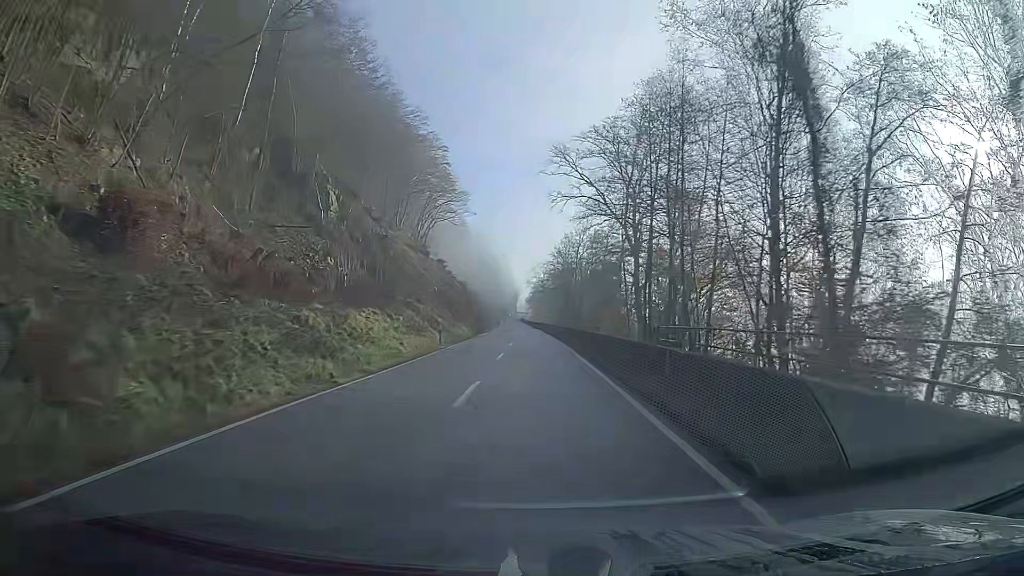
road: secondary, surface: asphalt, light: Day
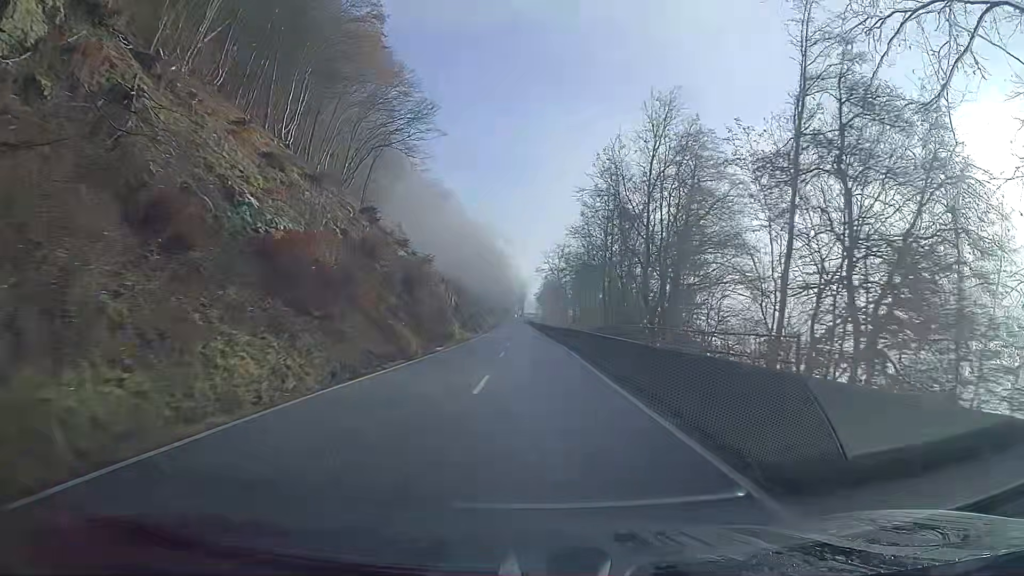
(-0.3, +46.2) m; -1°
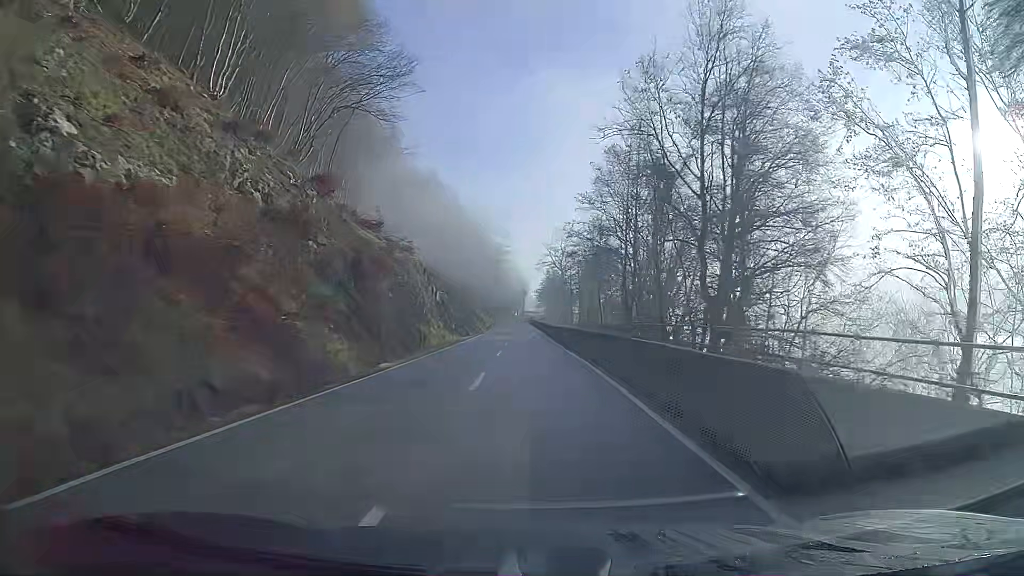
(0.0, +11.6) m; 0°
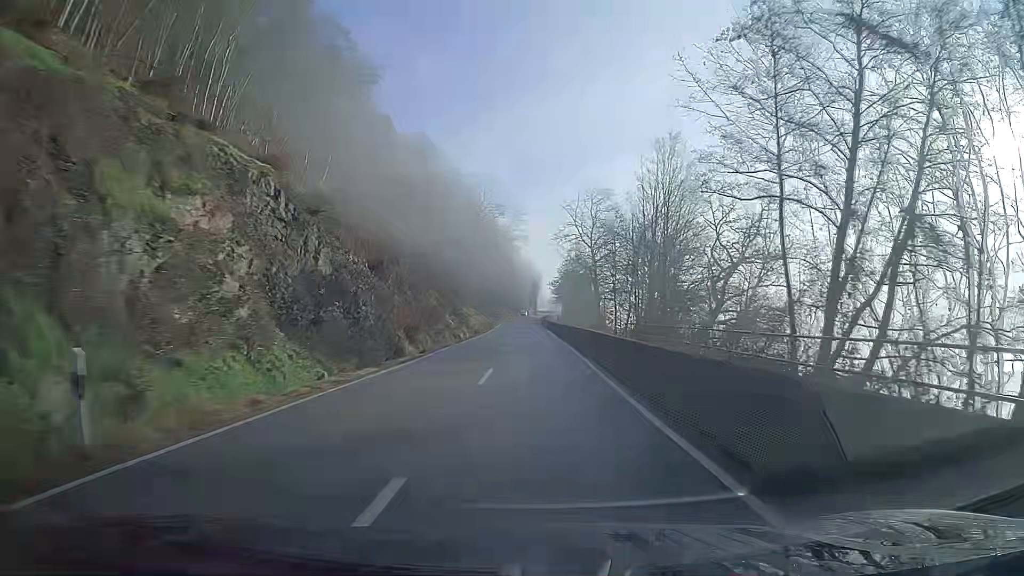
(-0.3, +35.1) m; -1°
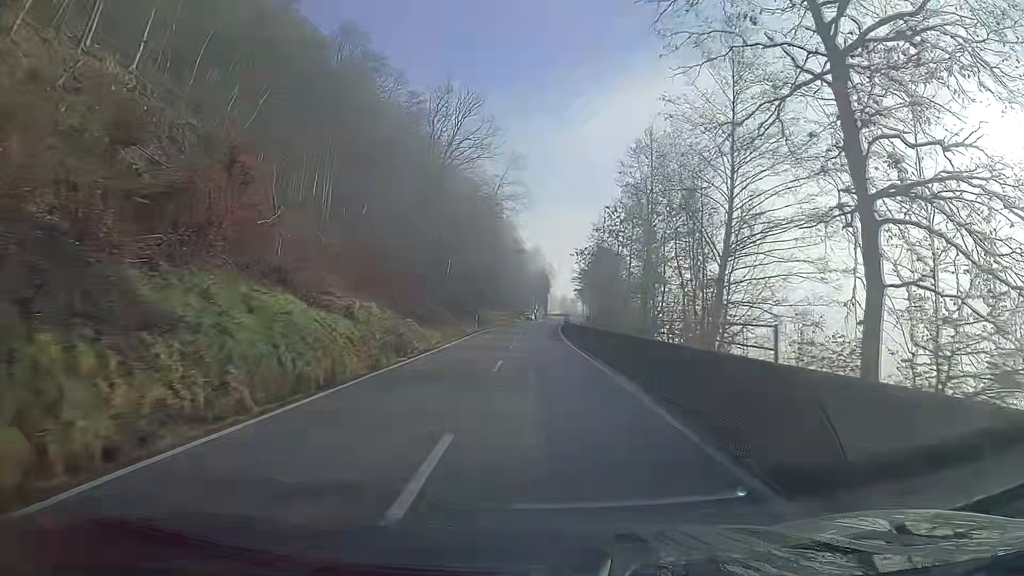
(-0.3, +57.9) m; -1°
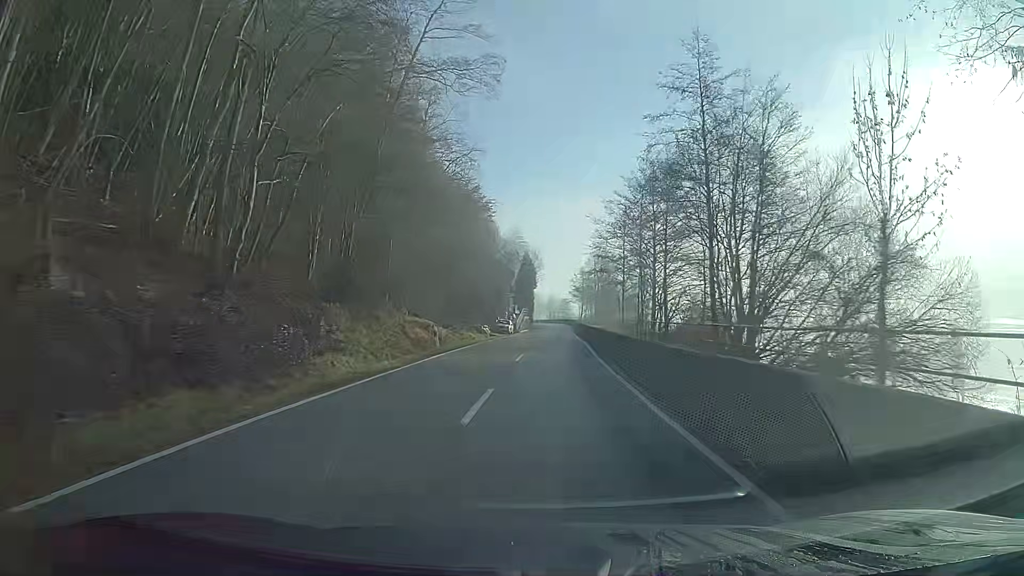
(+0.6, +55.2) m; +2°
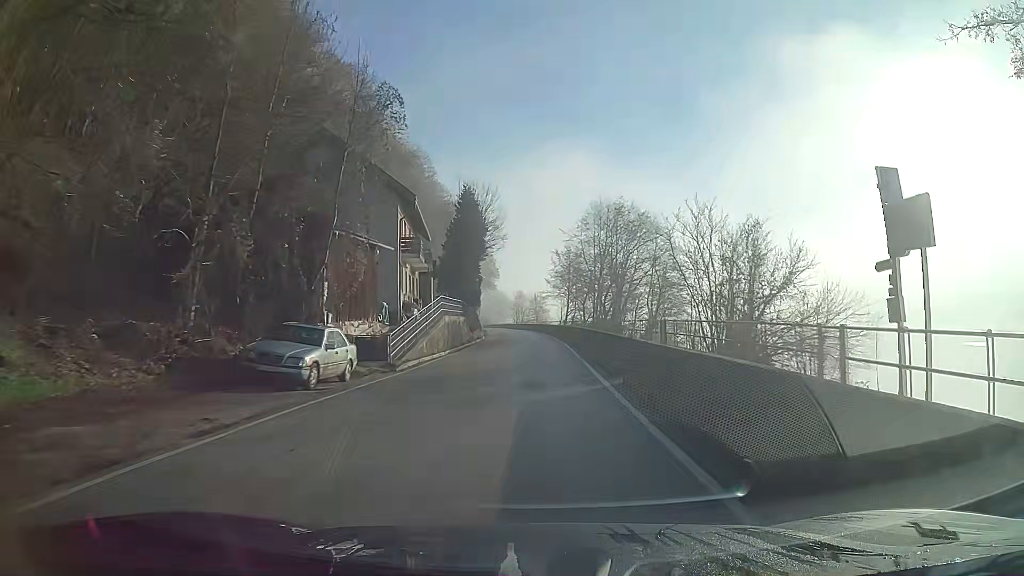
(+1.3, +53.3) m; +2°
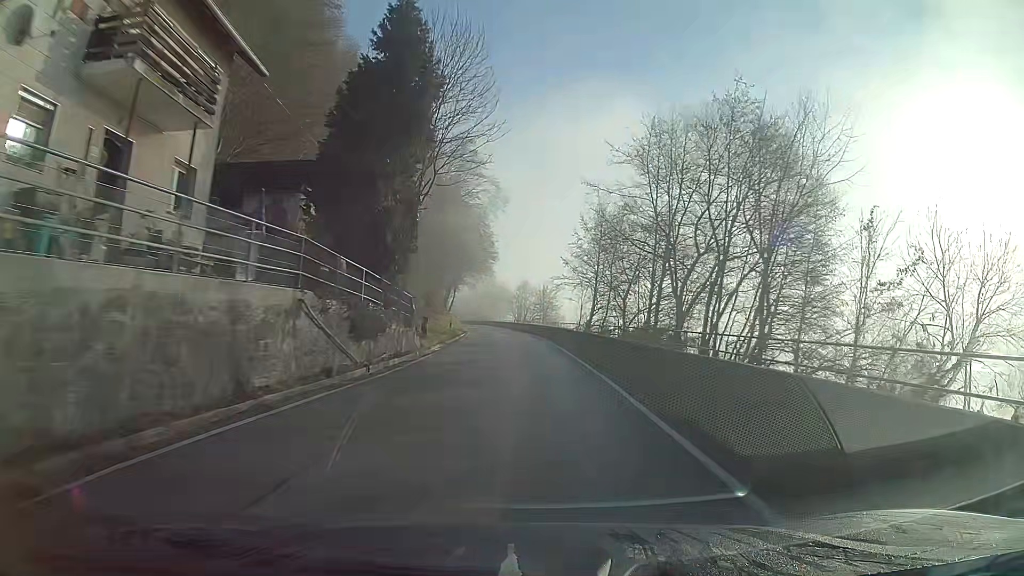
(-0.1, +31.3) m; -1°
(0, +10) (0, +20) (0, +30) (-1, +40) (-1, +50) (-2, +60) (-3, +70) (-4, +80) (-5, +90) (-6, +100) m
